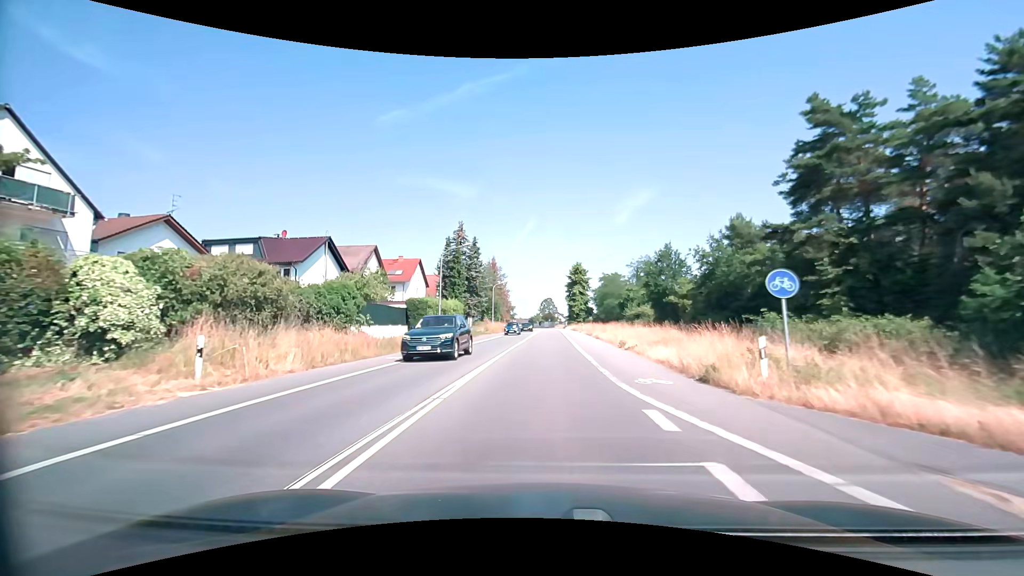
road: primary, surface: asphalt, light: Day
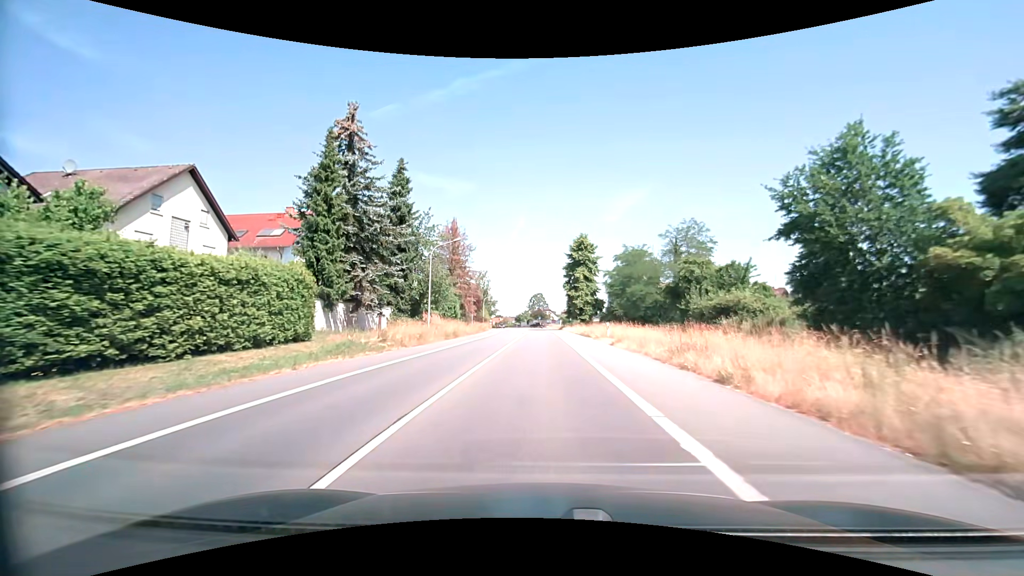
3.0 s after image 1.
(+0.4, +38.0) m; +1°
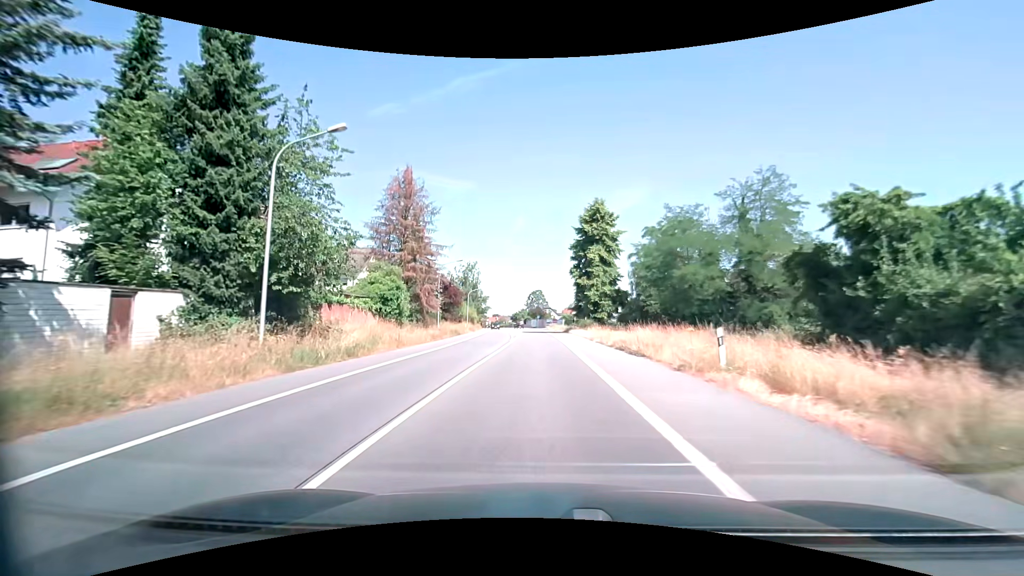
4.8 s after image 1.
(0.0, +23.2) m; 0°
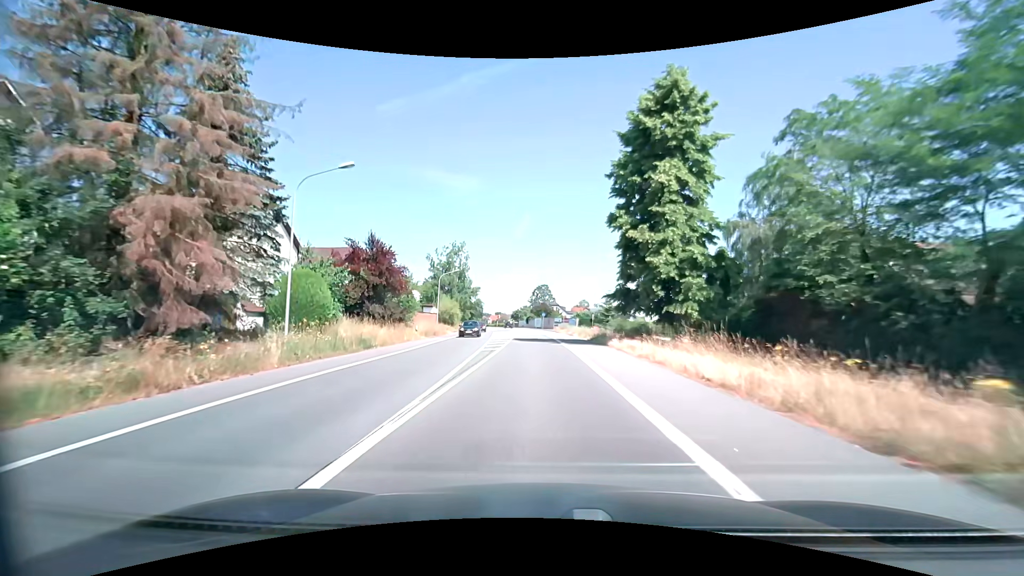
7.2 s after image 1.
(-0.3, +30.4) m; -1°
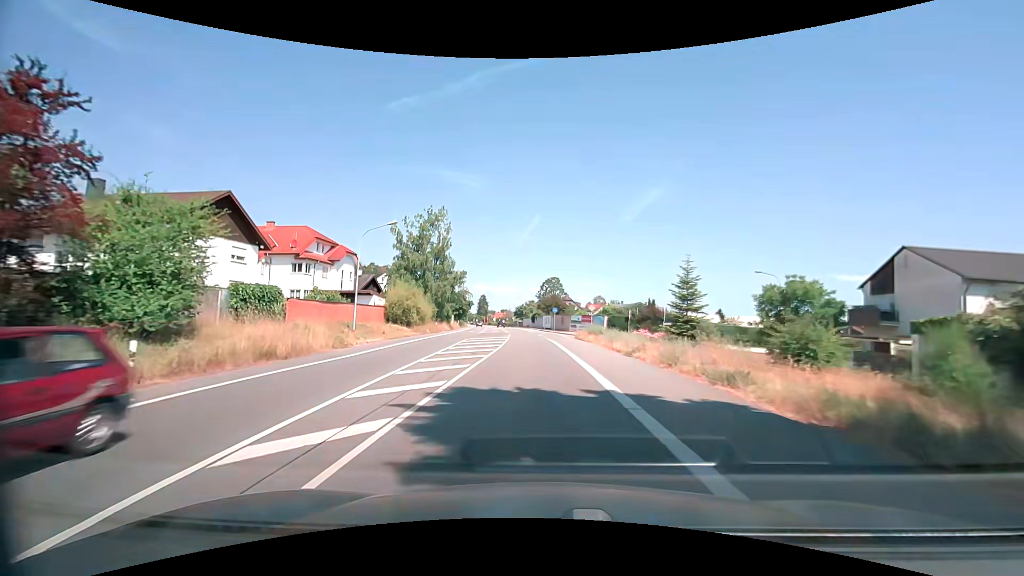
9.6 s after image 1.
(-0.2, +29.4) m; -1°
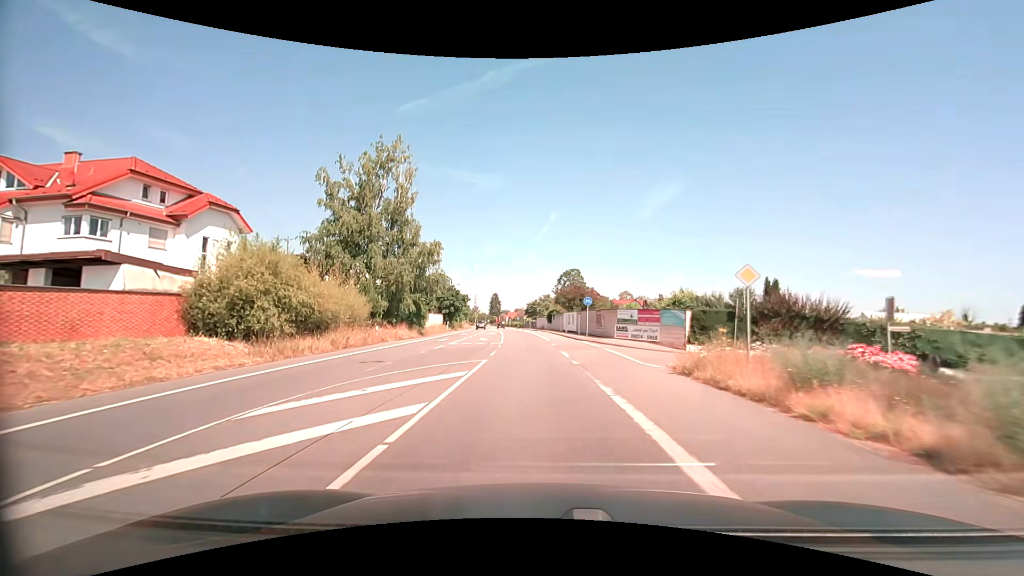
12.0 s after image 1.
(-0.4, +28.2) m; -2°
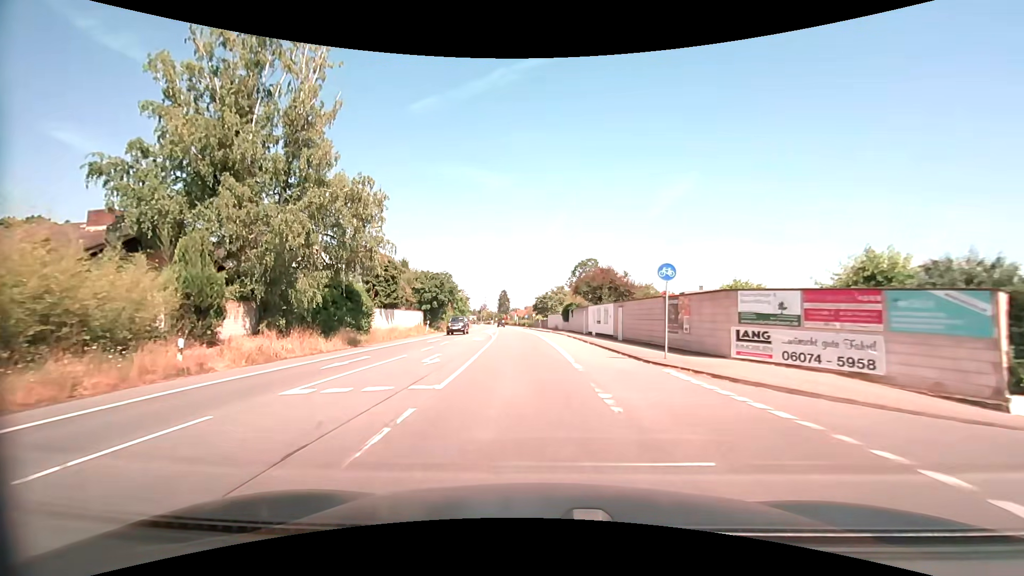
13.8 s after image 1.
(-0.3, +20.6) m; -1°
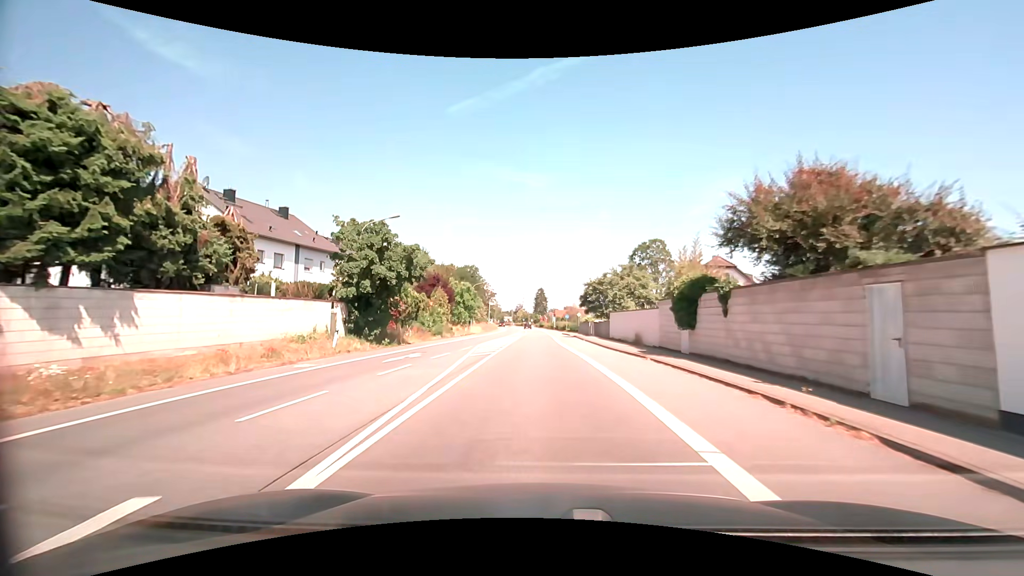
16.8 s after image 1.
(-1.4, +34.5) m; -5°
(0, +10) (0, +20) (0, +30) (0, +40) (-1, +50) (-1, +60) (-1, +70) (-1, +80) (-1, +90) (-2, +100) m
